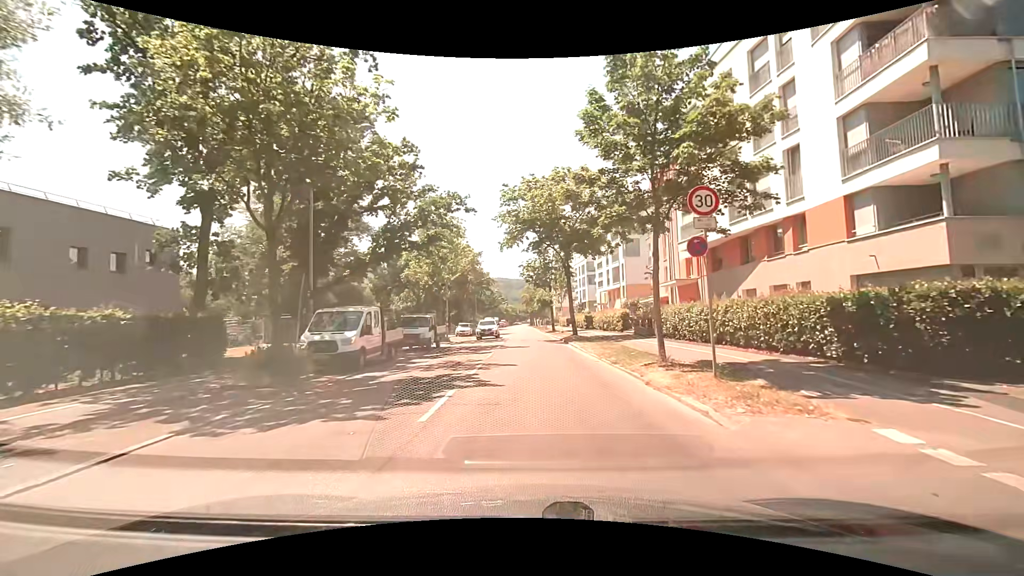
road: tertiary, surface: asphalt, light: Day
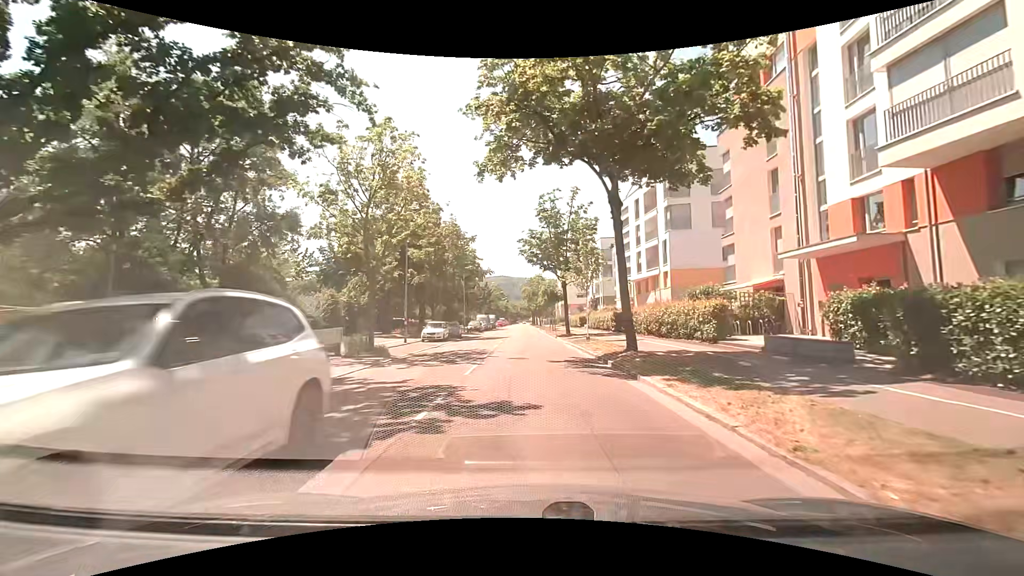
(+0.2, +18.7) m; -1°
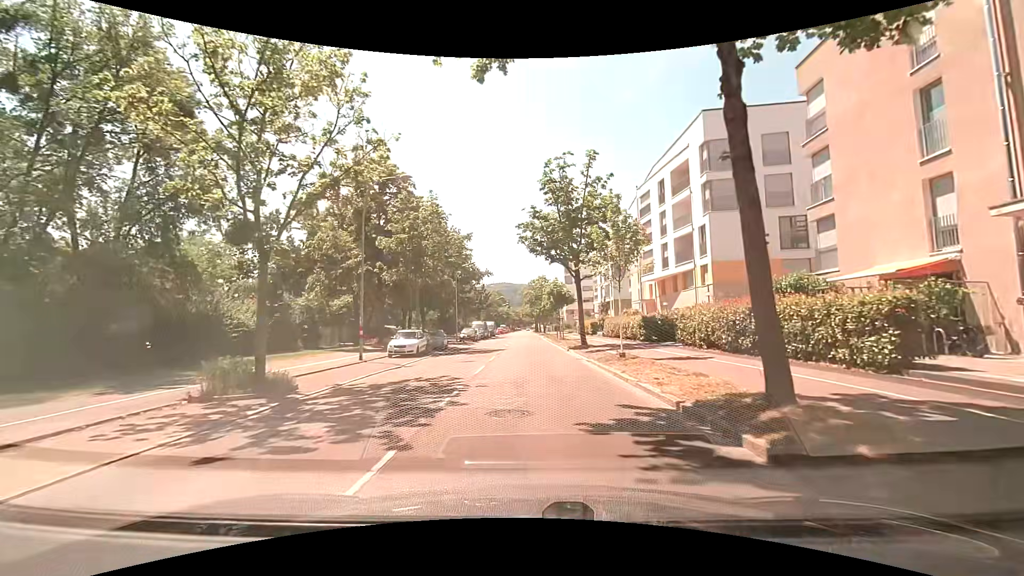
(+0.1, +9.5) m; +2°
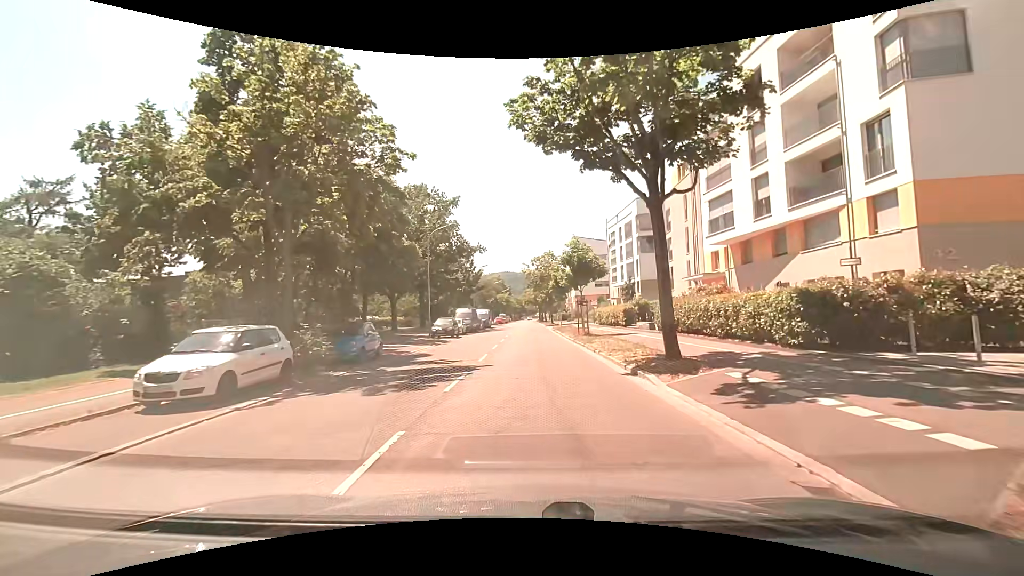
(-0.3, +17.7) m; -1°
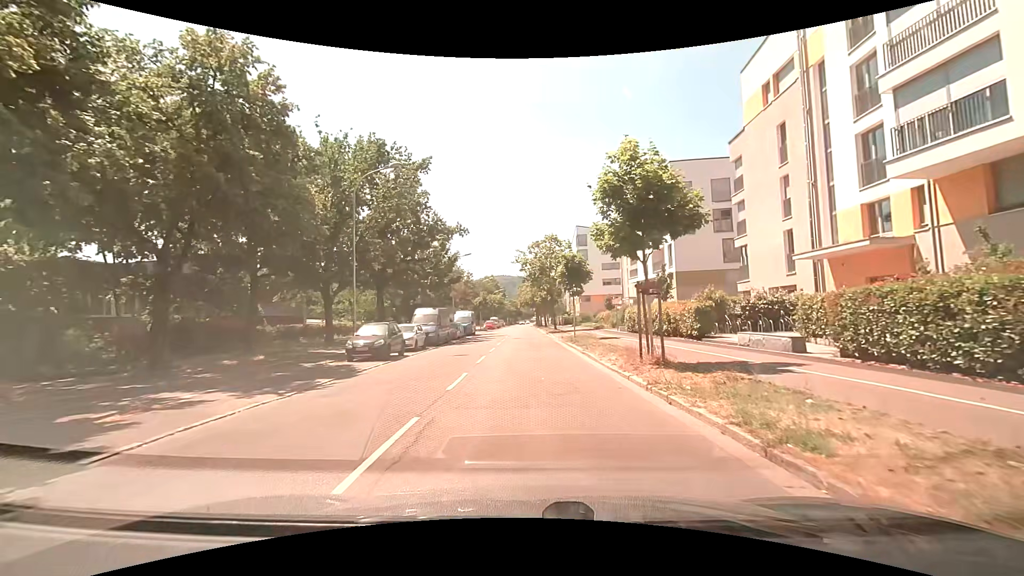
(-0.1, +17.1) m; +1°
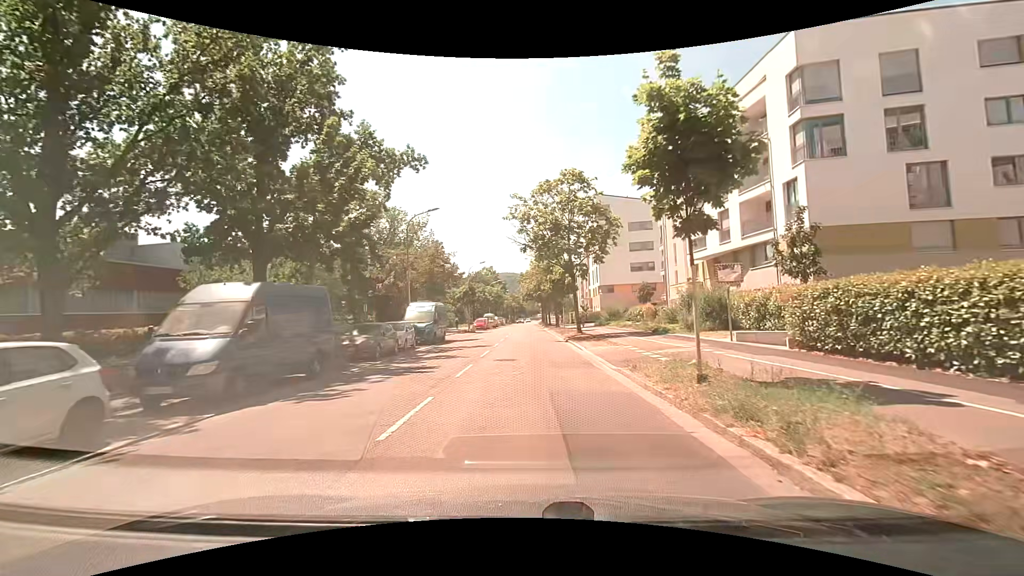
(-0.3, +22.5) m; -2°
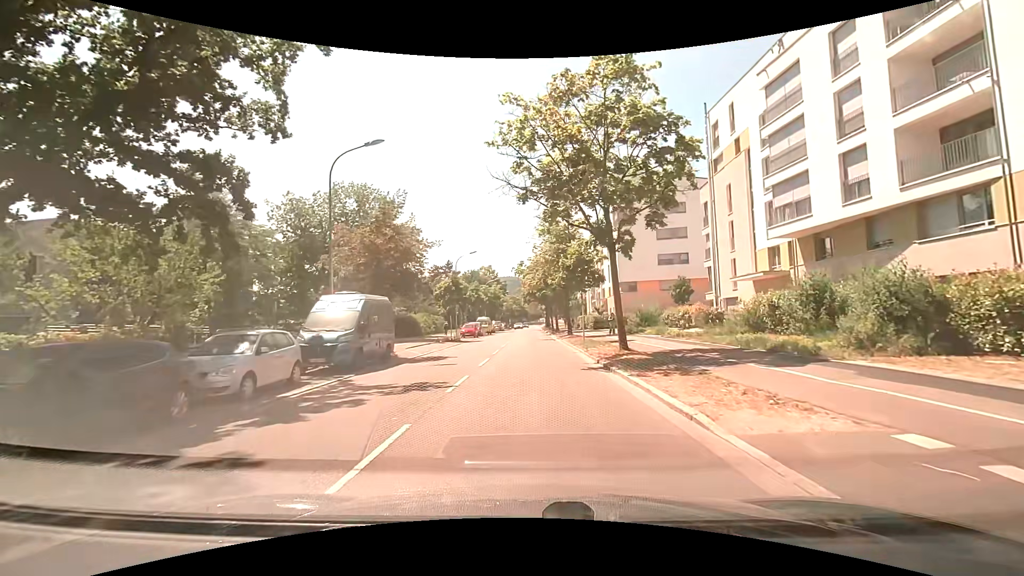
(+0.1, +14.0) m; +1°
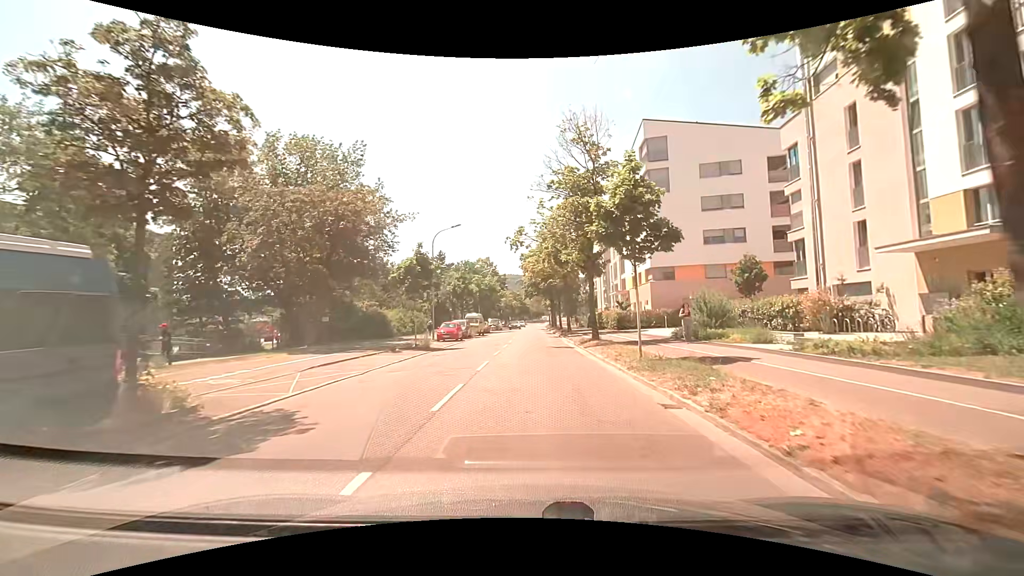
(-0.2, +14.2) m; -1°
